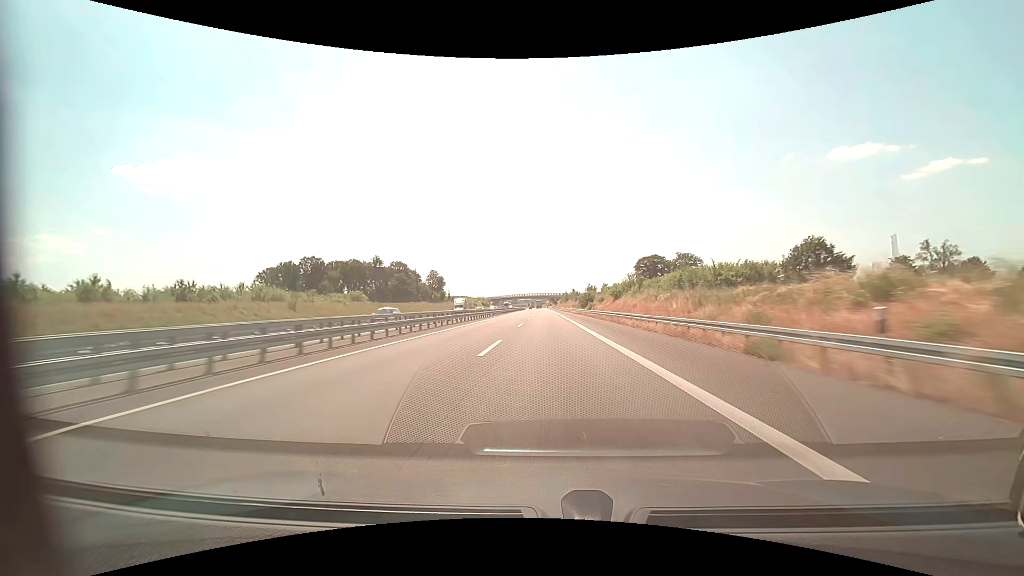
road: motorway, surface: asphalt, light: Day
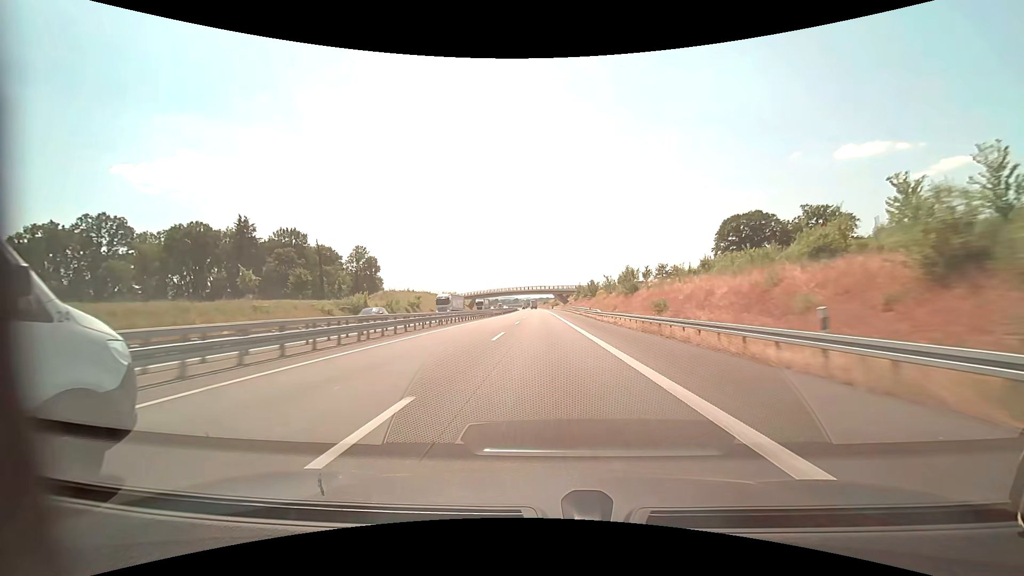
(-0.2, +102.8) m; 0°
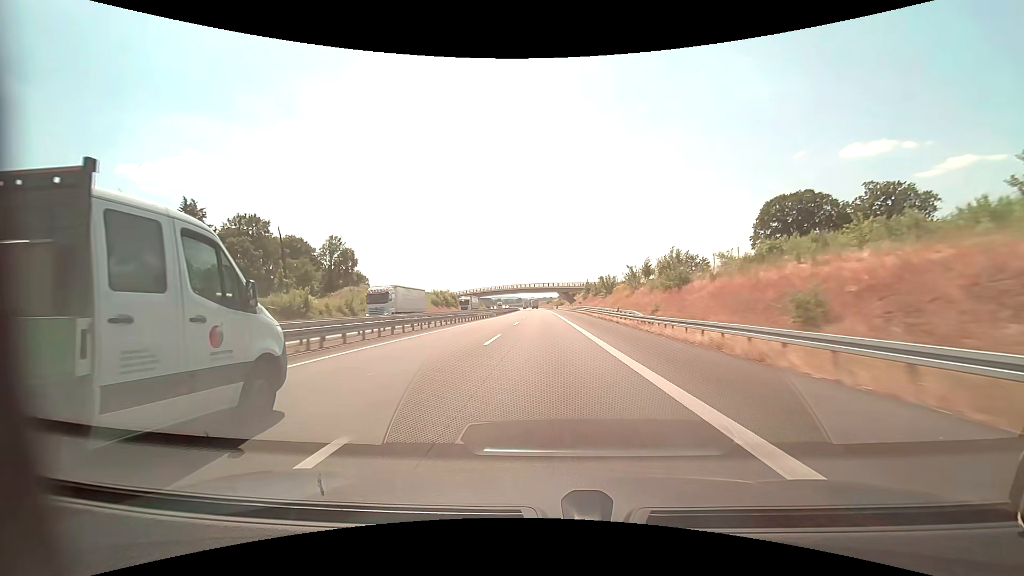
(-0.1, +20.5) m; 0°
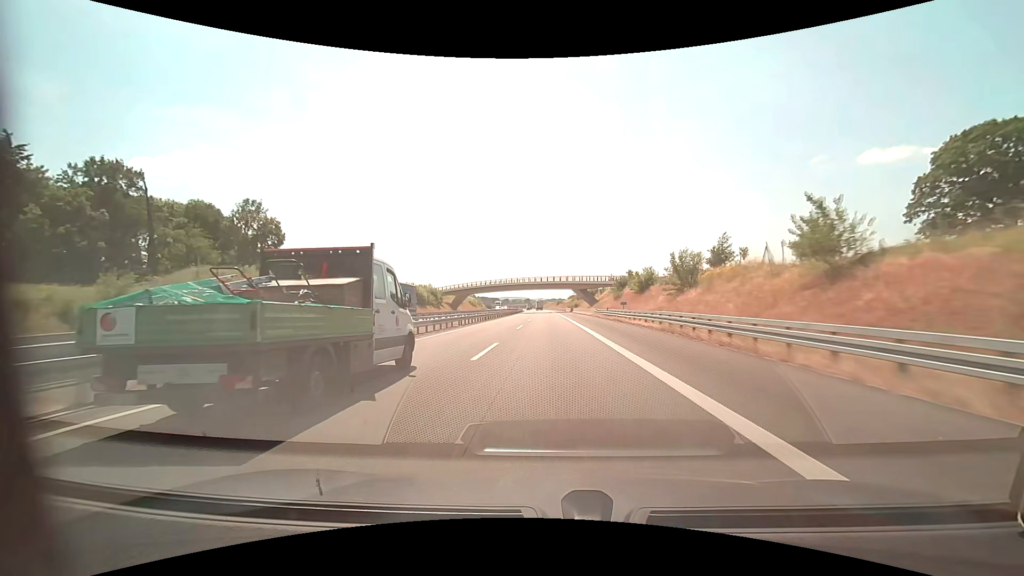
(-0.5, +41.0) m; -1°
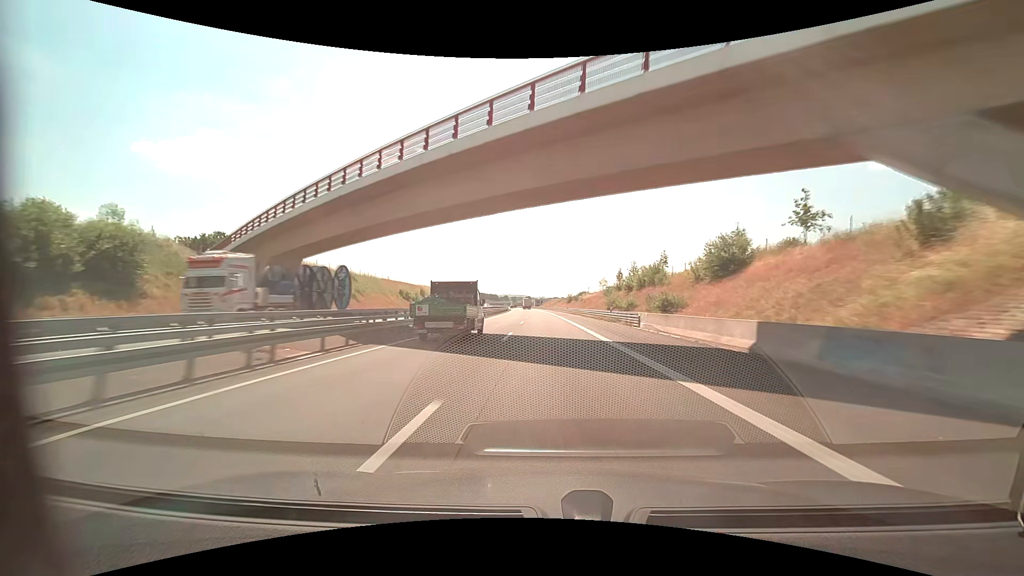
(-0.4, +102.6) m; 0°
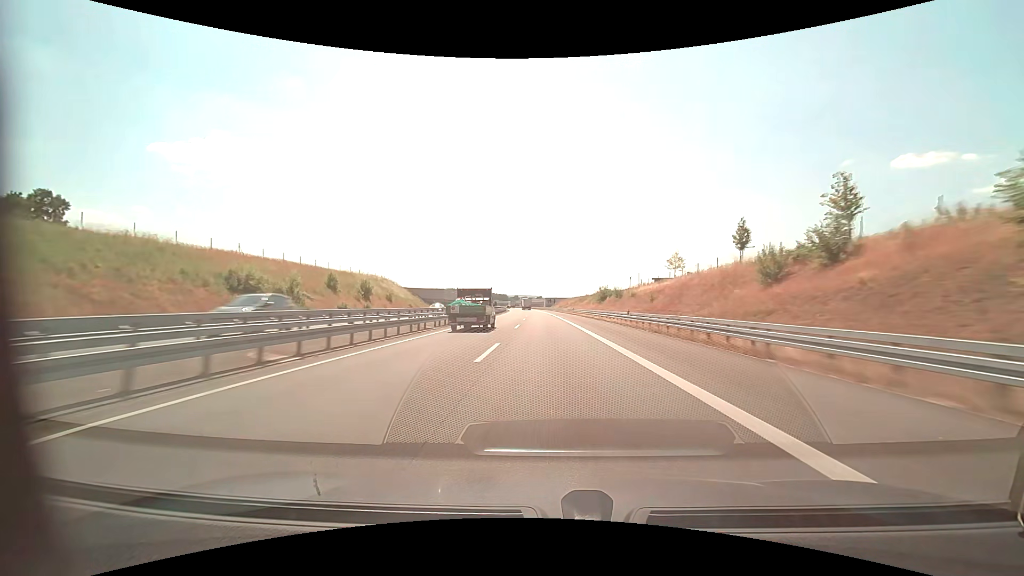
(-0.5, +61.6) m; -1°
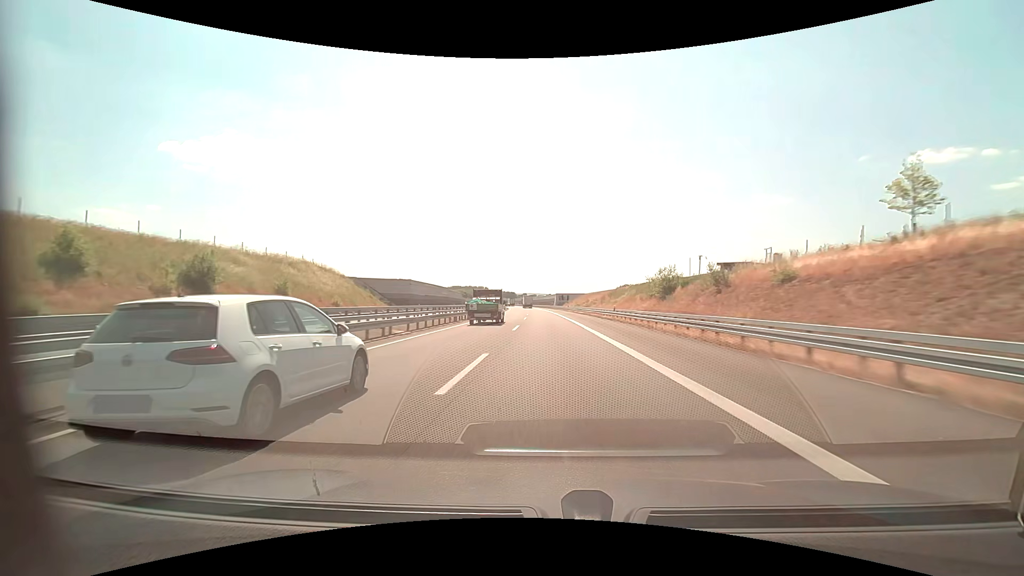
(-0.3, +40.8) m; -1°
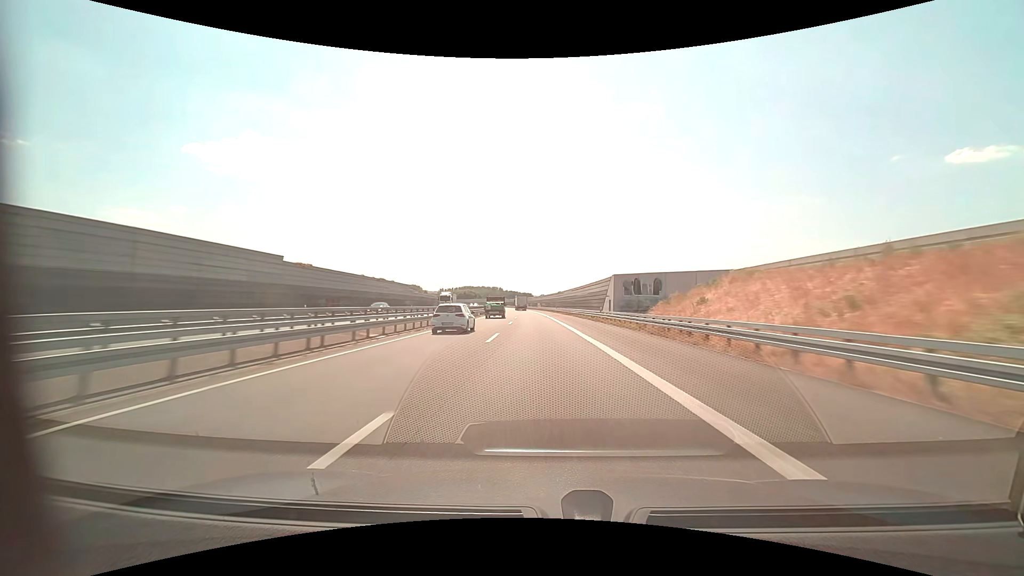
(-1.5, +98.0) m; -2°
(0, +10) (0, +20) (0, +30) (0, +40) (-1, +50) (-1, +60) (-2, +70) (-2, +80) (-3, +90) (-4, +100) m
